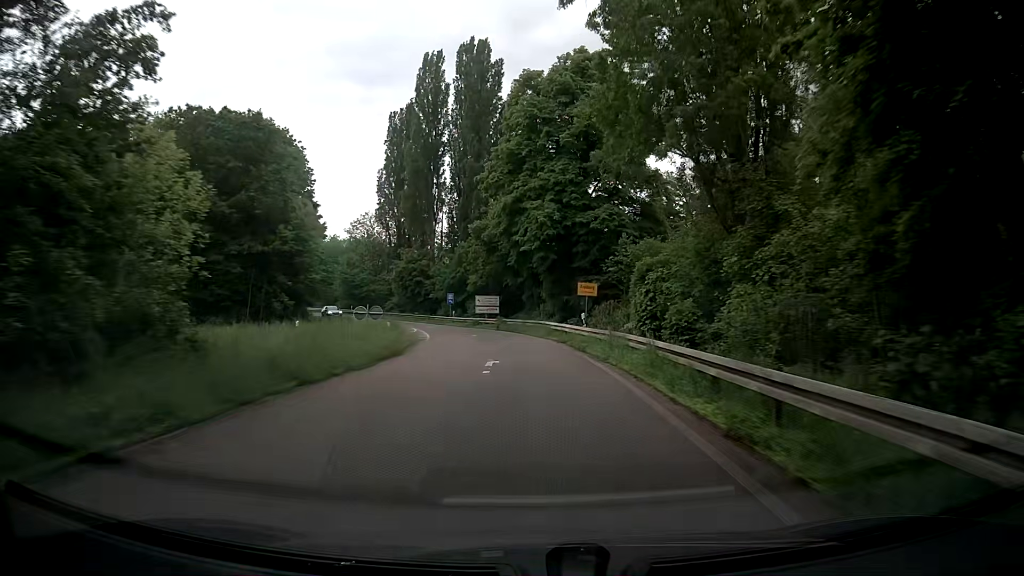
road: trunk_link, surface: asphalt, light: Day
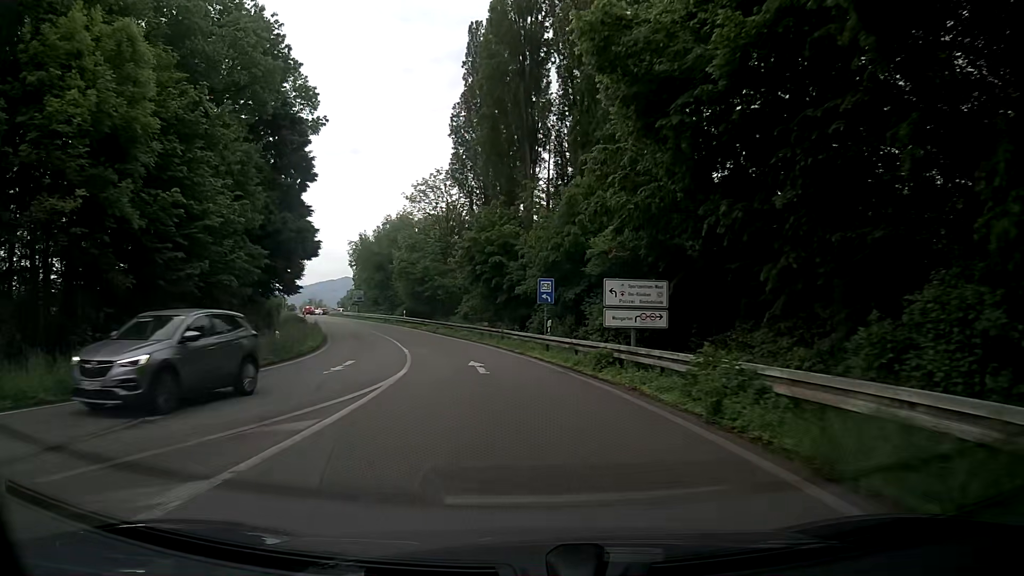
(-2.4, +37.5) m; -11°
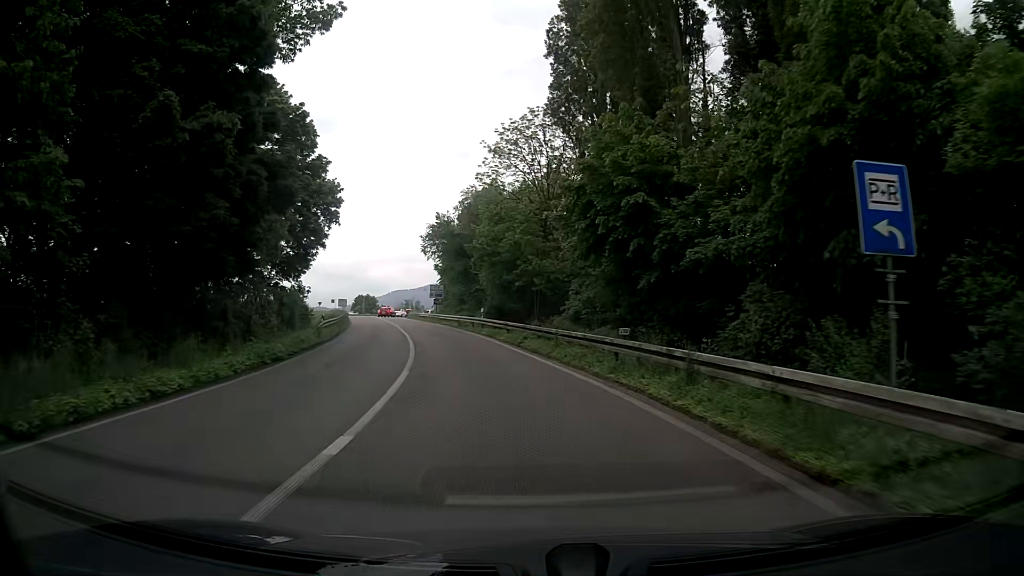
(-1.7, +21.1) m; -10°
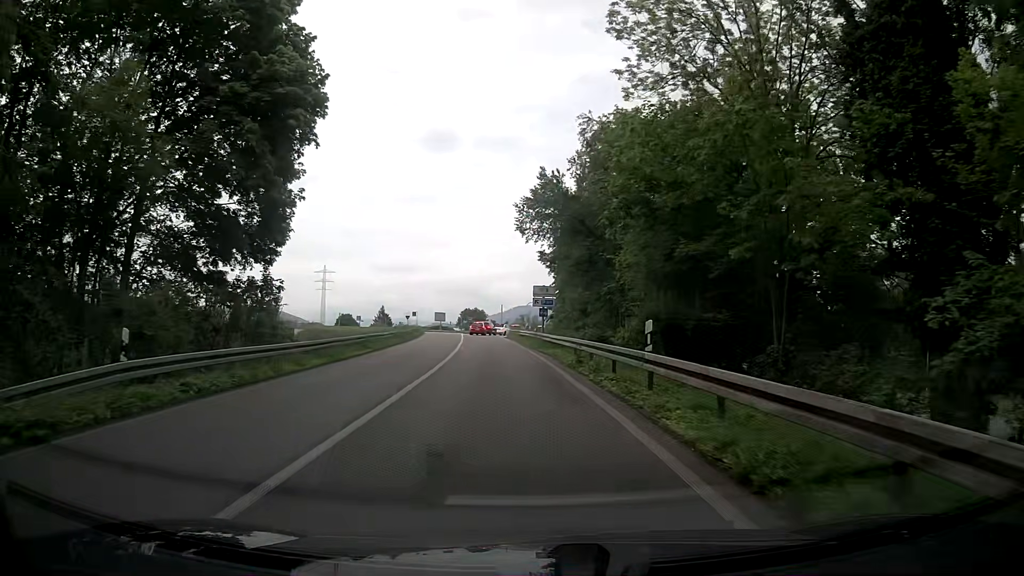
(-2.3, +26.8) m; -11°
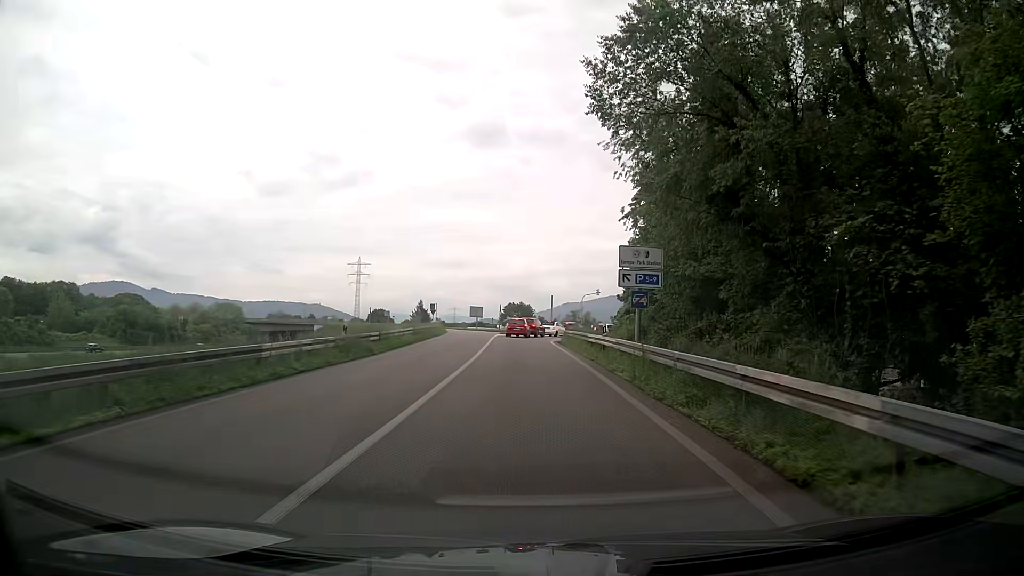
(-0.9, +23.0) m; -4°
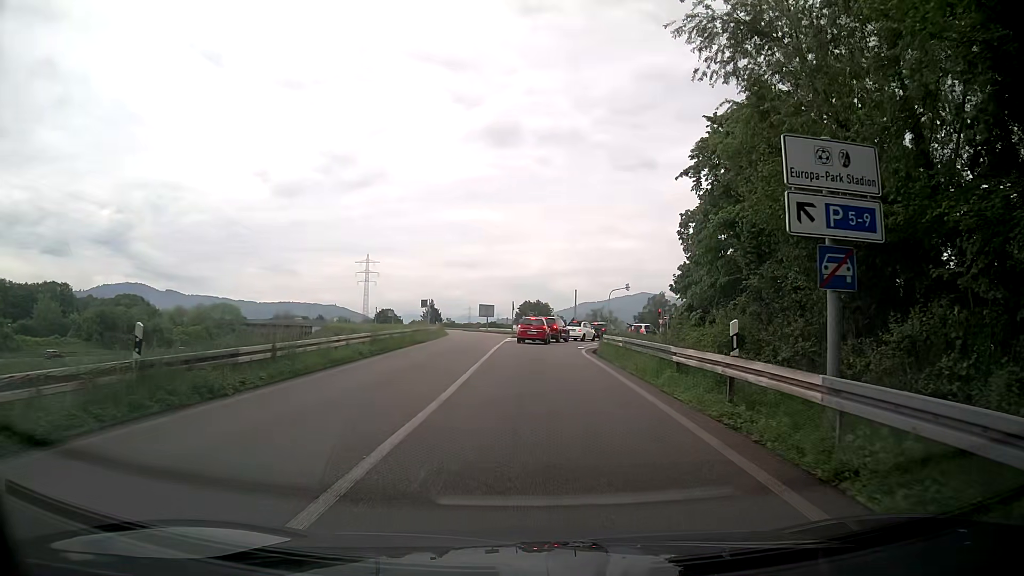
(0.0, +14.0) m; -1°
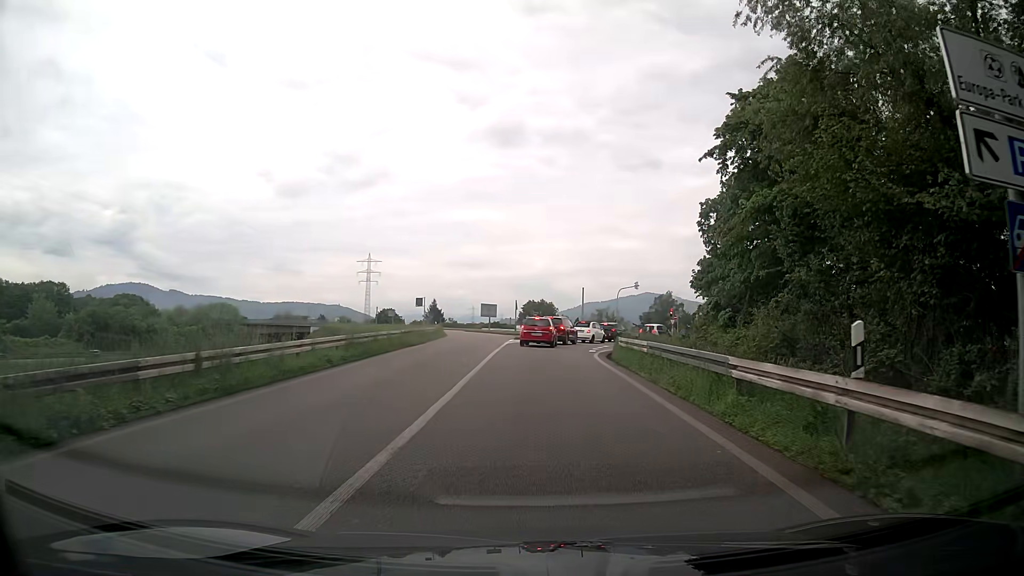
(0.0, +4.0) m; 0°
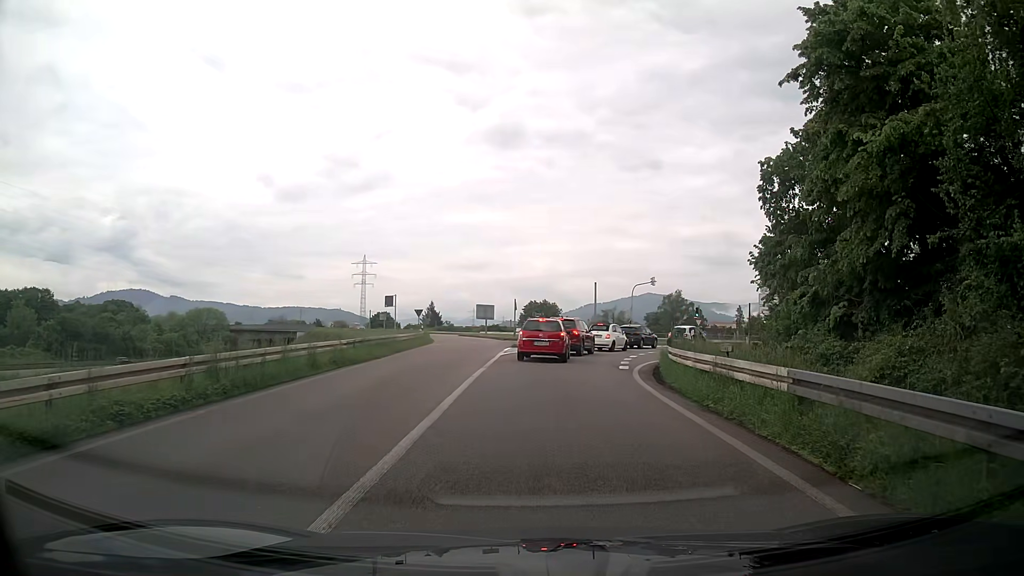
(0.0, +10.1) m; 0°
(0, +10) (0, +20) (+1, +30) (+4, +39) (+10, +47) (+17, +55) (+23, +63) (+25, +72) (+23, +82) (+18, +90) m
